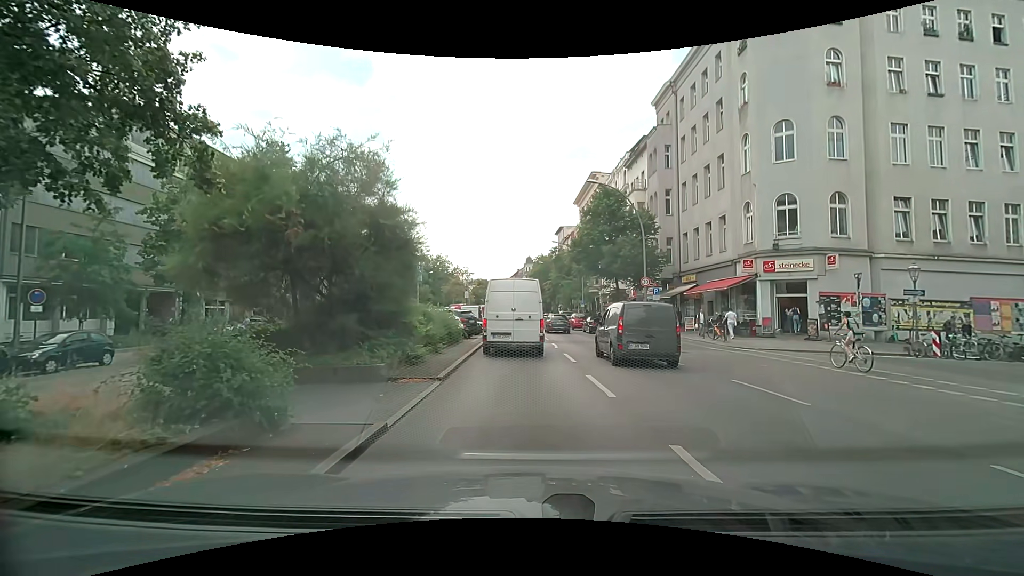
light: Day
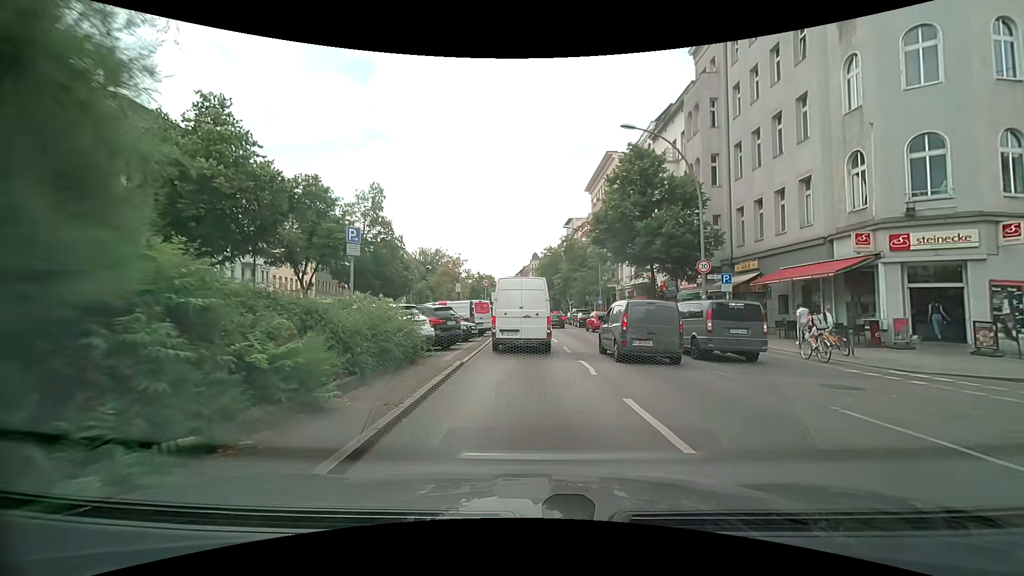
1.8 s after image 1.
(-0.2, +9.8) m; -2°
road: primary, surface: asphalt
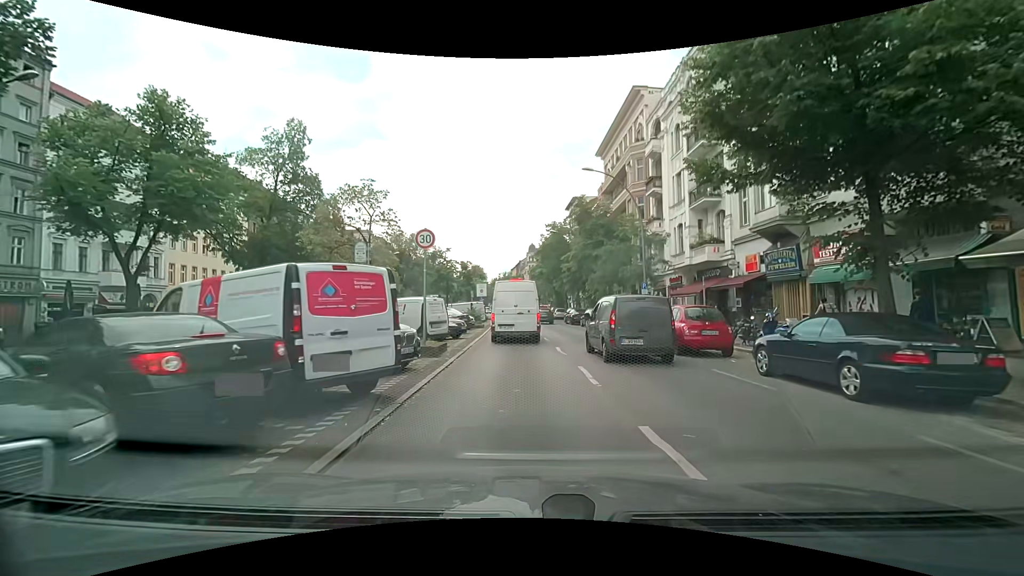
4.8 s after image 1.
(+0.1, +20.3) m; 0°
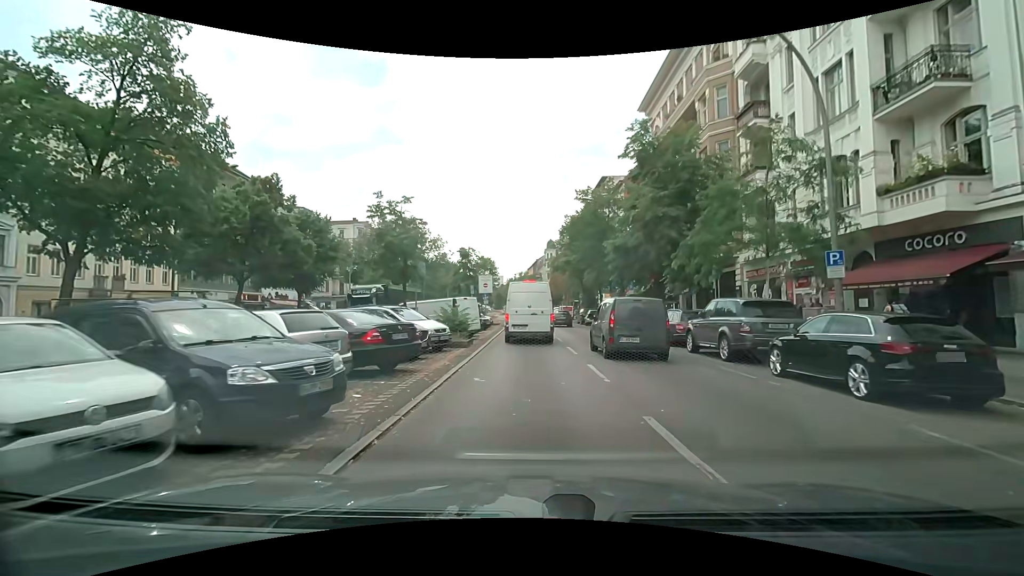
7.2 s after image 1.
(-0.3, +17.5) m; -2°
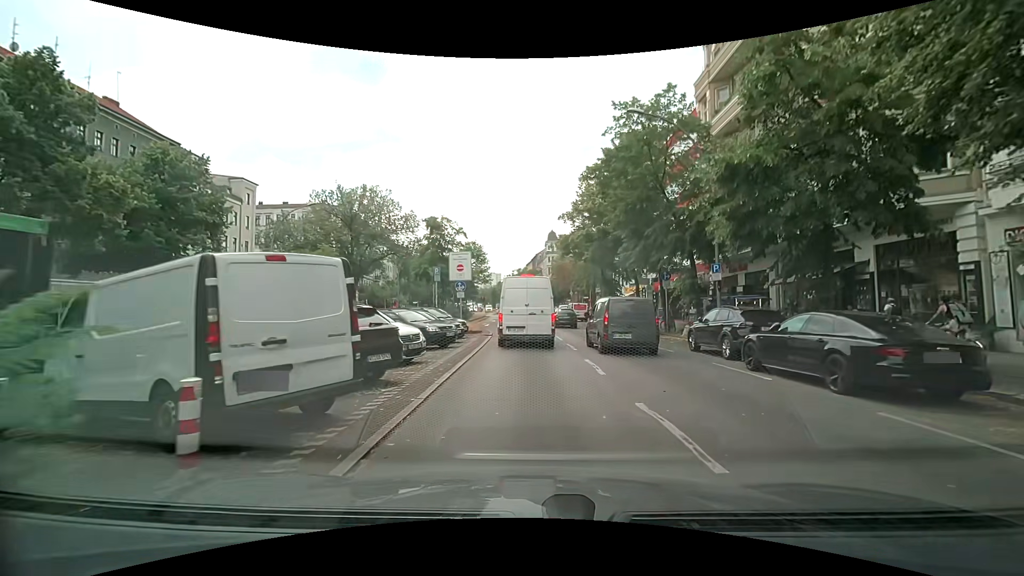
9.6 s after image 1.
(-0.1, +17.2) m; +1°
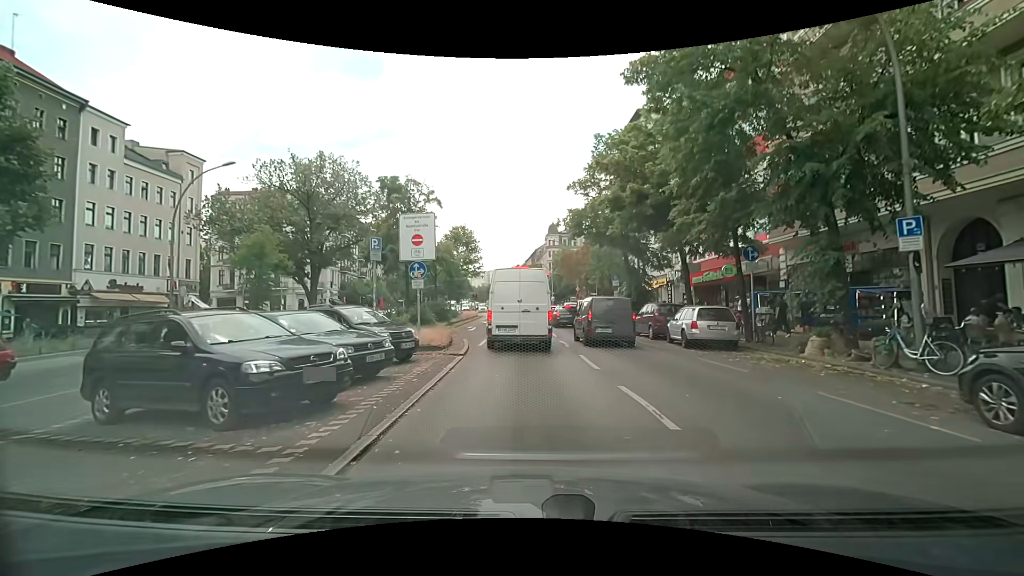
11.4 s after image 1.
(-0.2, +10.5) m; -2°
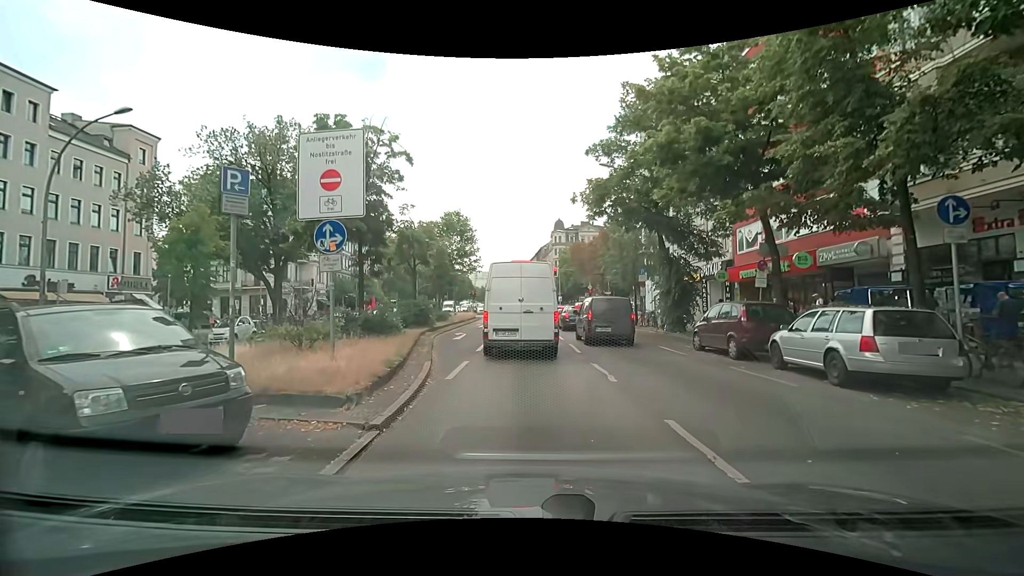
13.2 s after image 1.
(+0.1, +7.8) m; +2°
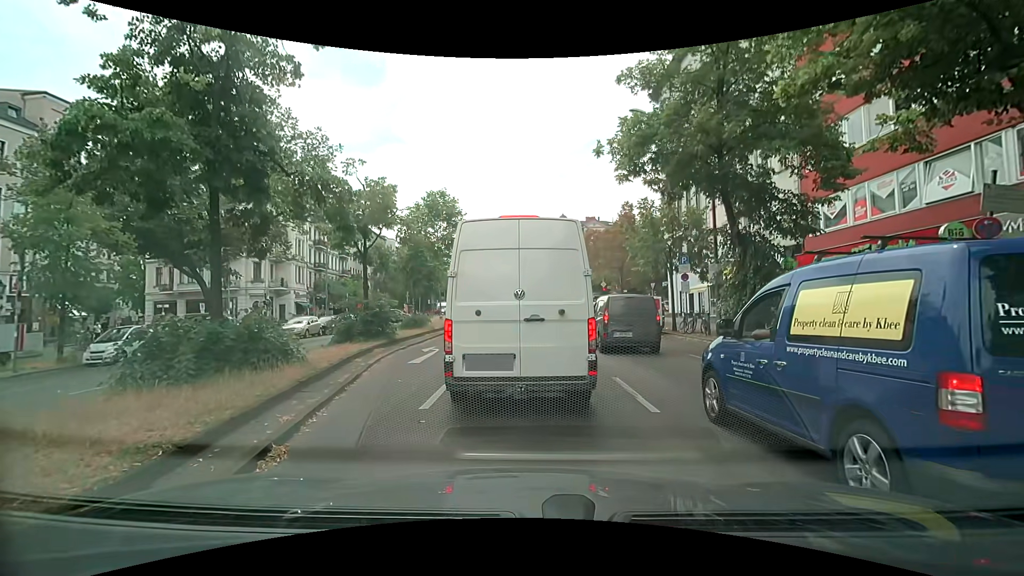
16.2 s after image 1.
(-0.2, +8.1) m; 0°
